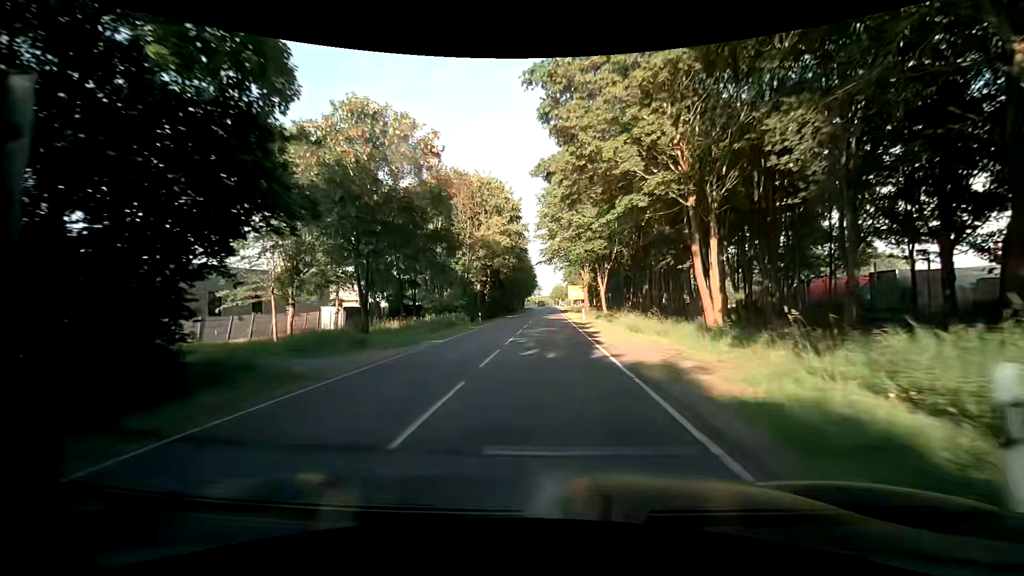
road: tertiary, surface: asphalt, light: Day
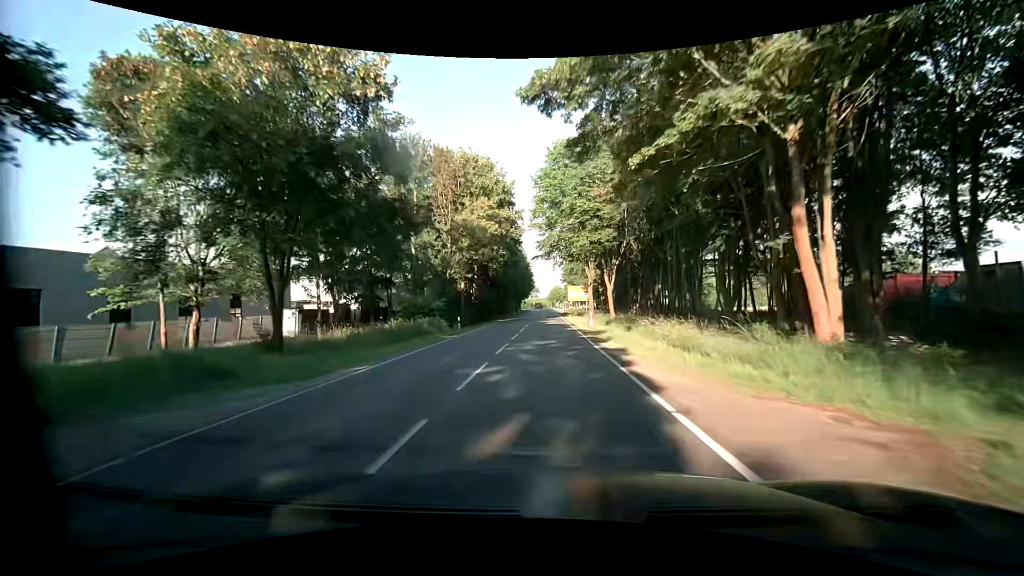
(0.0, +8.7) m; +1°
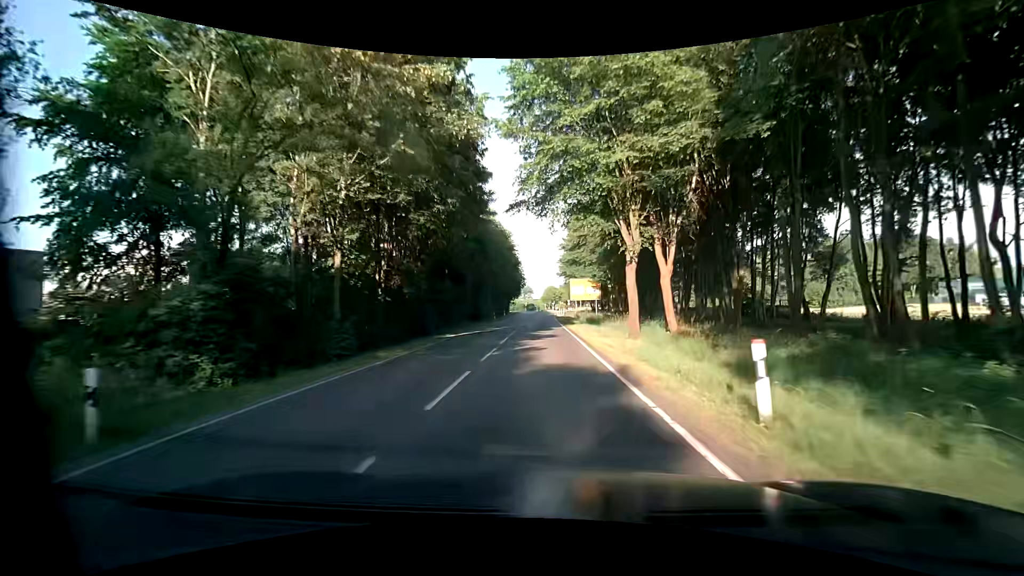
(+0.2, +25.2) m; +1°
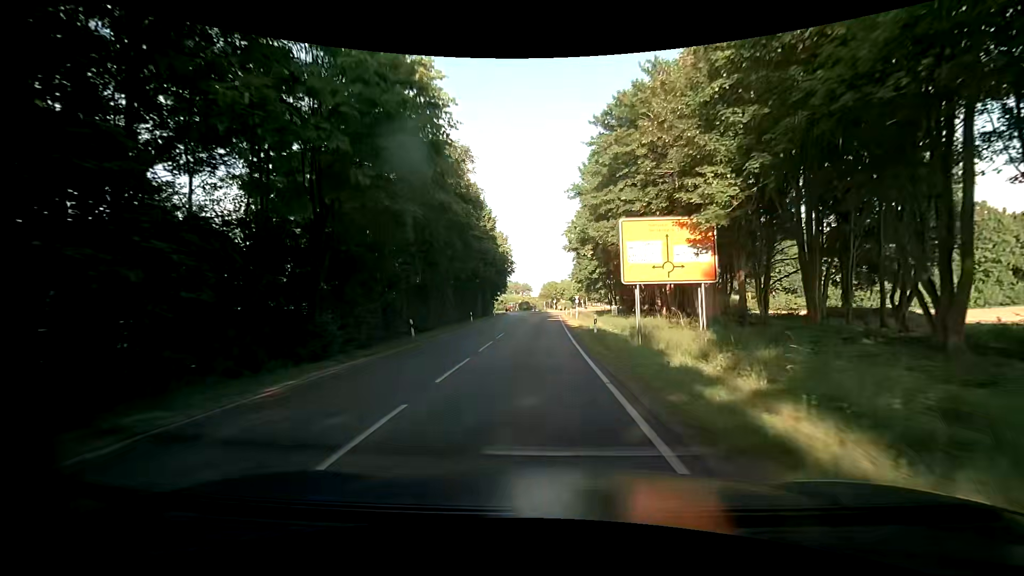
(+0.1, +39.4) m; 0°
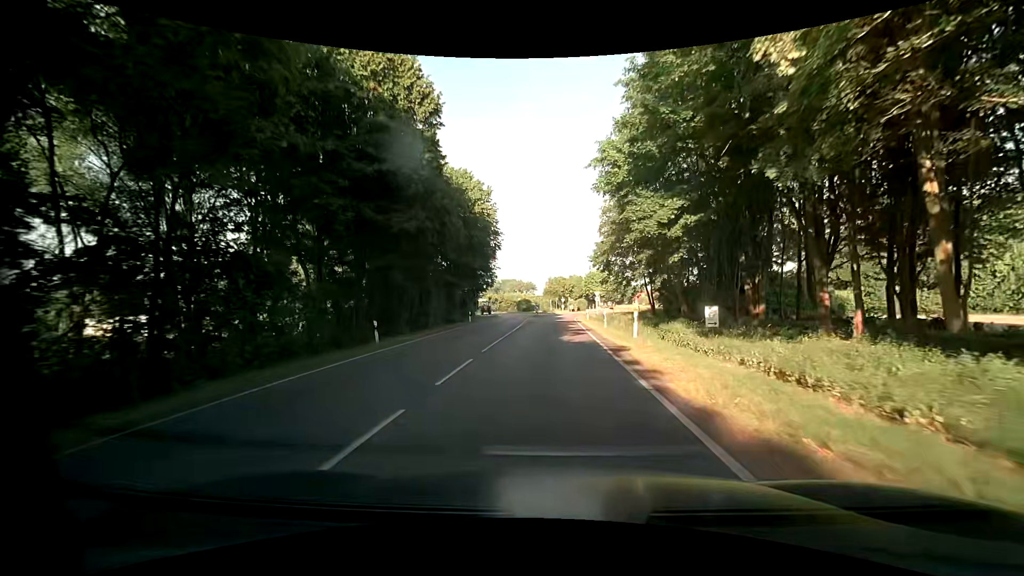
(-0.2, +30.2) m; 0°
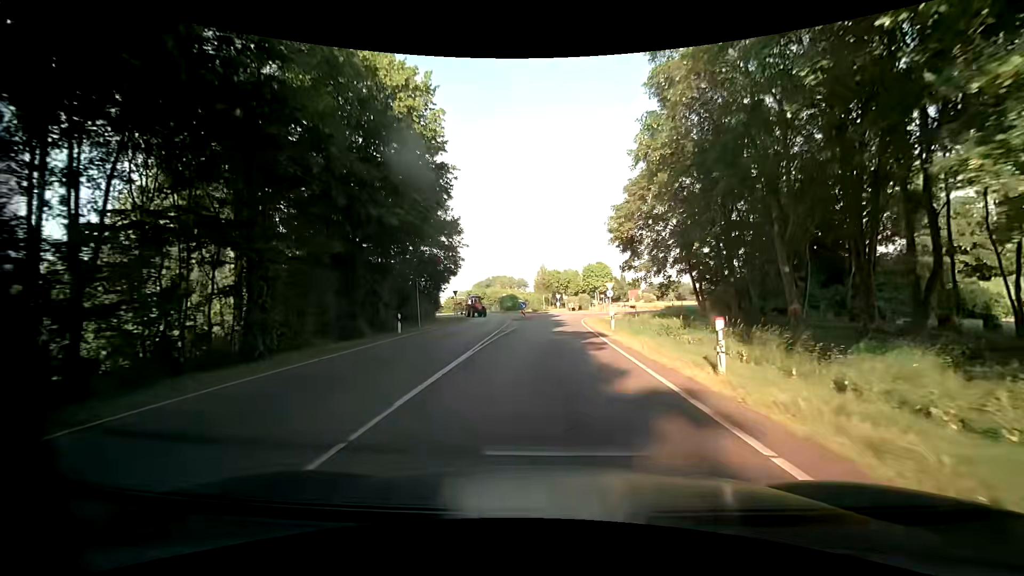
(0.0, +21.0) m; 0°
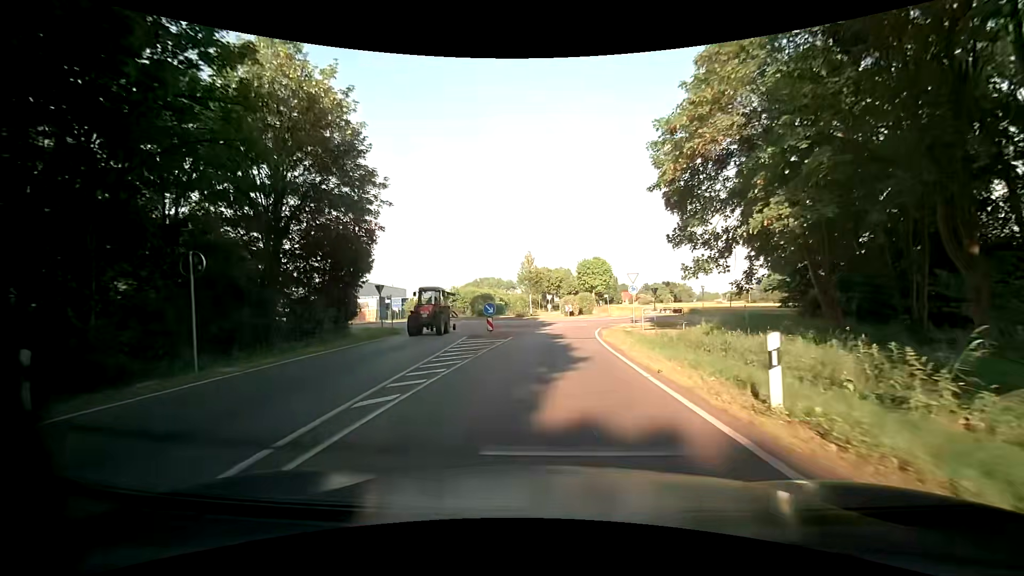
(+0.4, +18.5) m; +2°
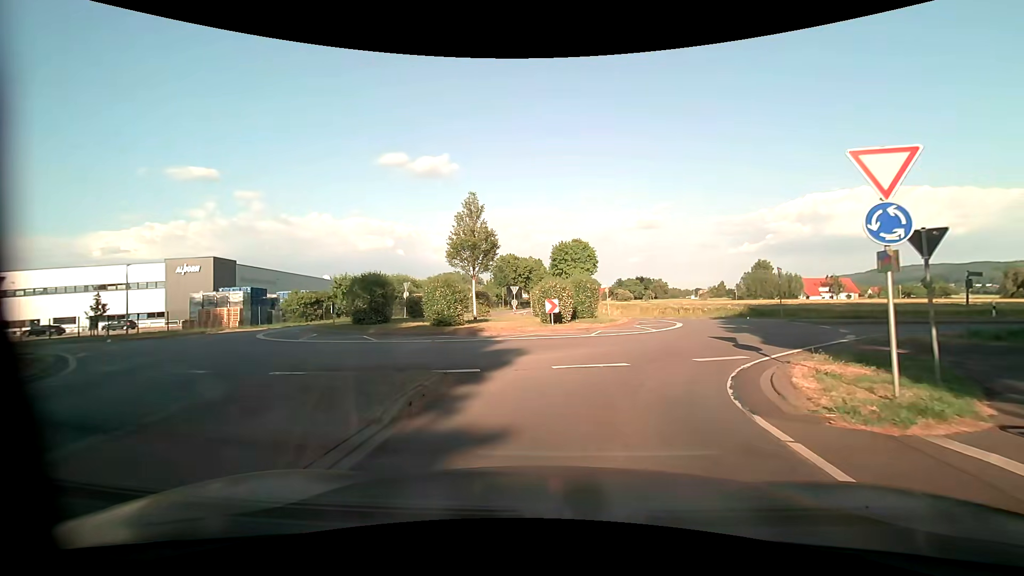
(+0.2, +25.0) m; +3°
(+1, +10) (+5, +19) (+8, +28) (+4, +37) (0, +46) (-1, +56) (0, +66) (0, +76) (0, +86) (+1, +96) m
